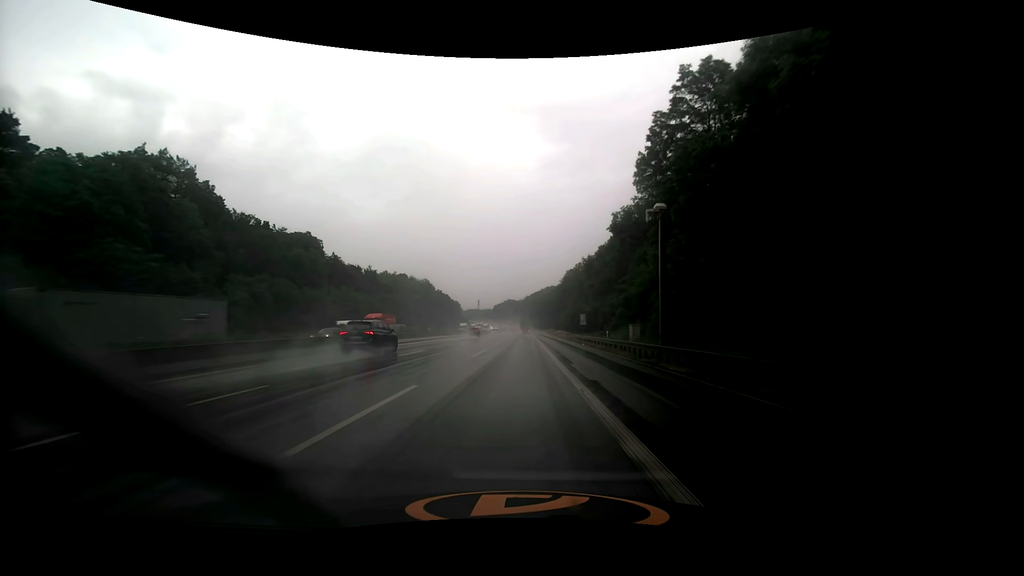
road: motorway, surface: asphalt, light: Day
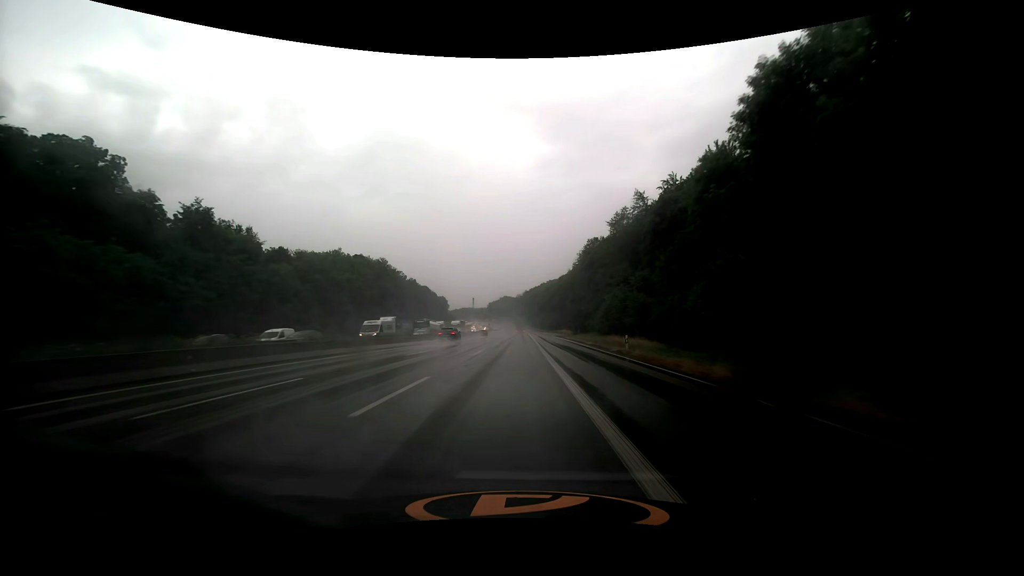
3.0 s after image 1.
(+0.1, +69.9) m; 0°
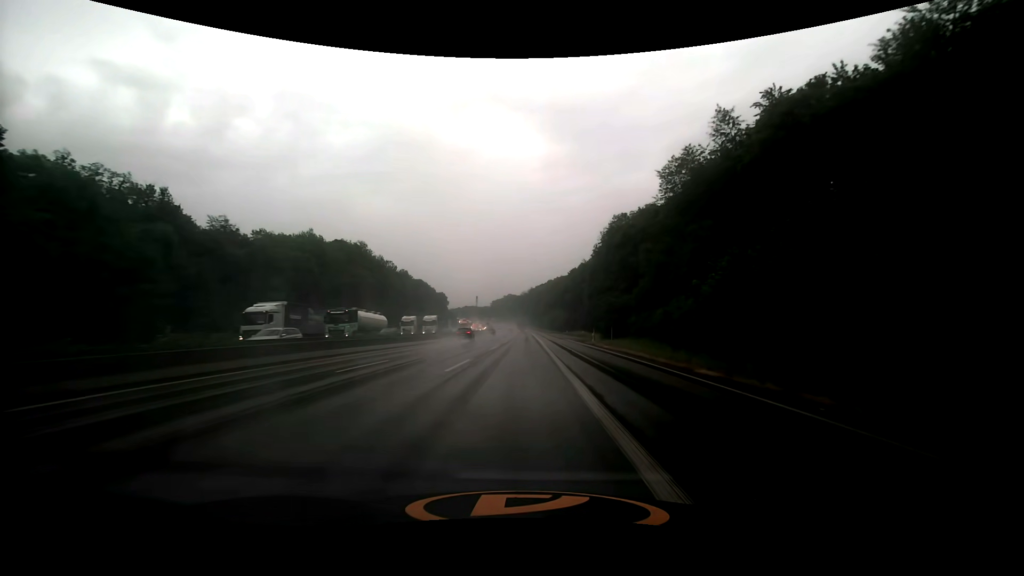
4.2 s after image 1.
(-0.2, +28.1) m; -1°
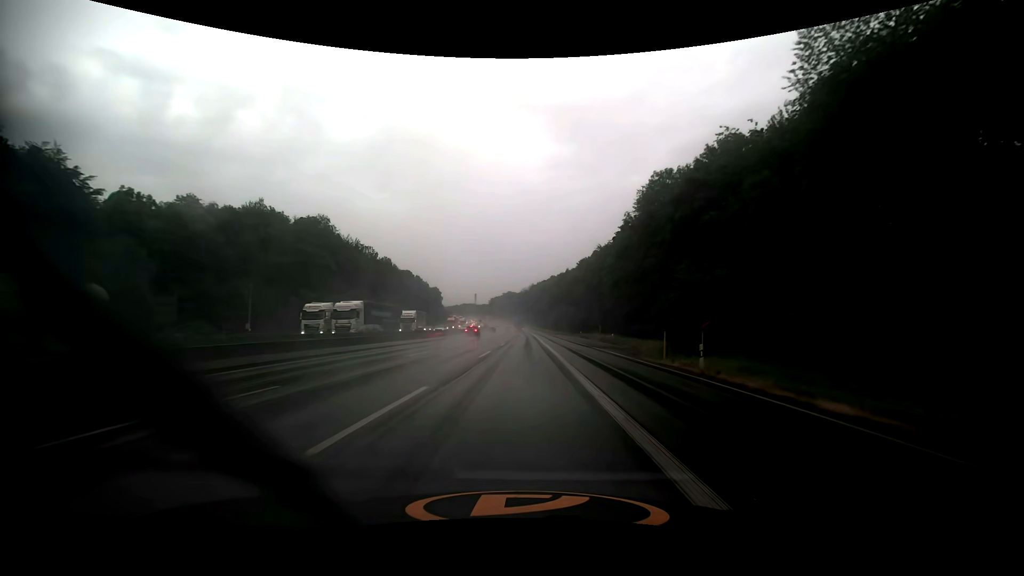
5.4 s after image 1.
(0.0, +28.3) m; 0°
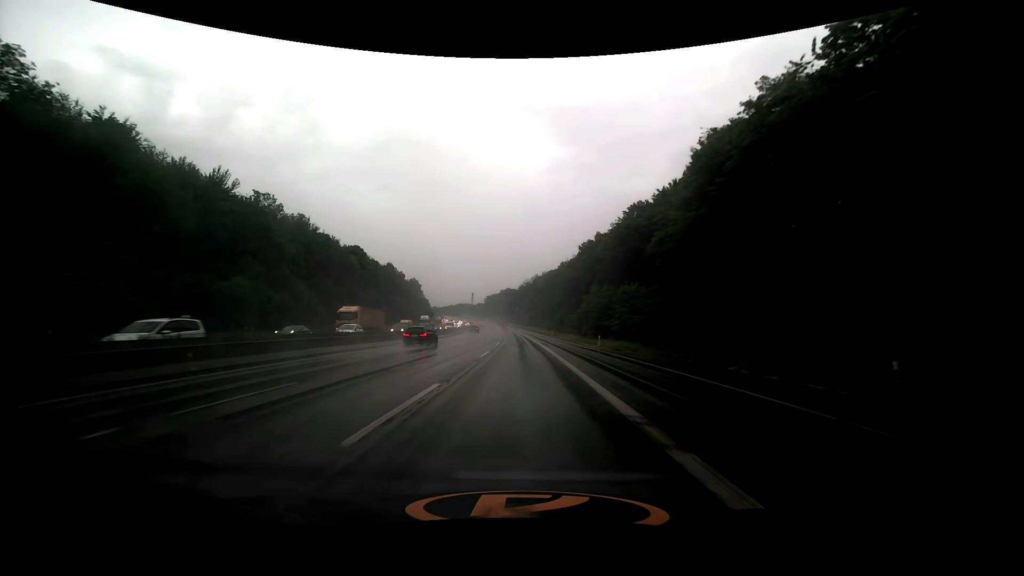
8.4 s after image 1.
(+0.1, +71.9) m; 0°
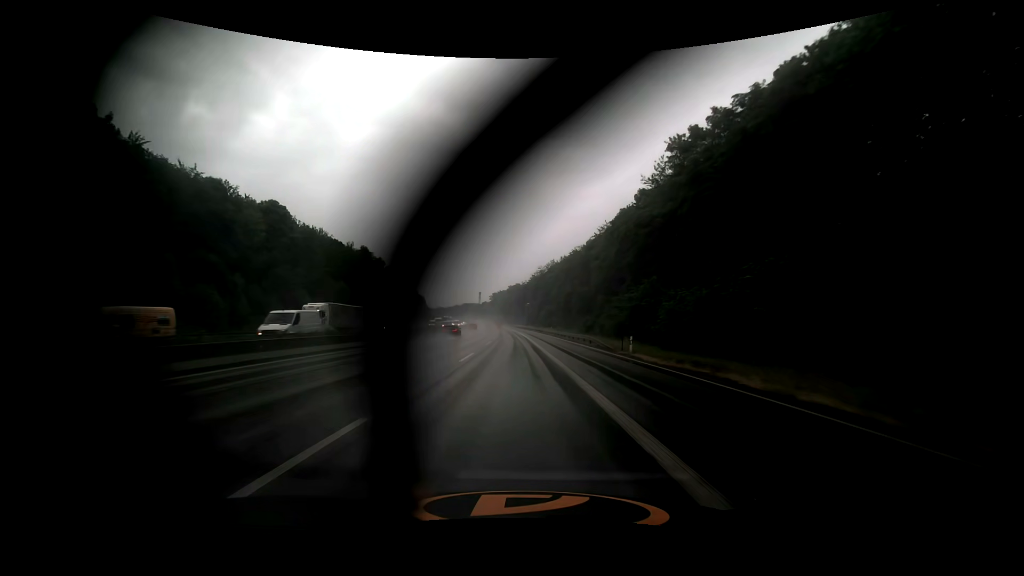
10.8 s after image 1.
(-0.5, +59.0) m; -1°
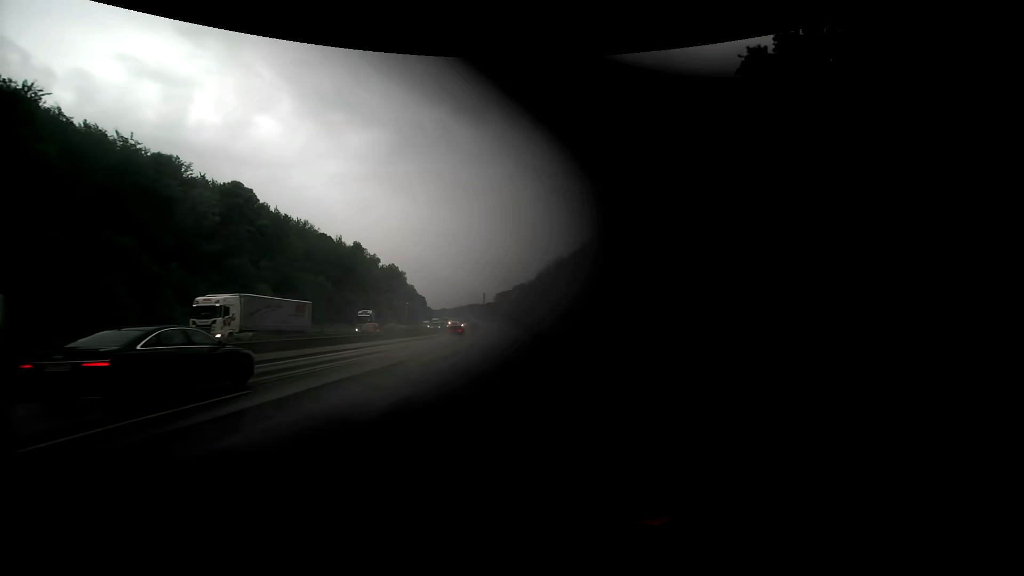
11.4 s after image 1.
(0.0, +14.8) m; -1°
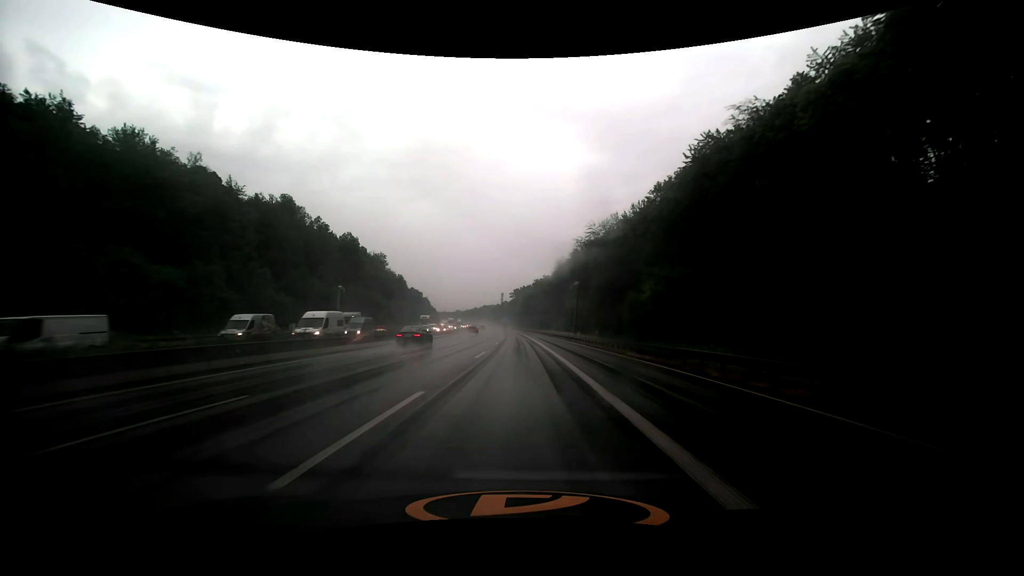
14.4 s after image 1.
(-1.8, +72.5) m; -2°
(0, +10) (0, +20) (0, +30) (0, +40) (0, +50) (-1, +60) (-1, +70) (-1, +80) (-2, +90) (-2, +100) m
